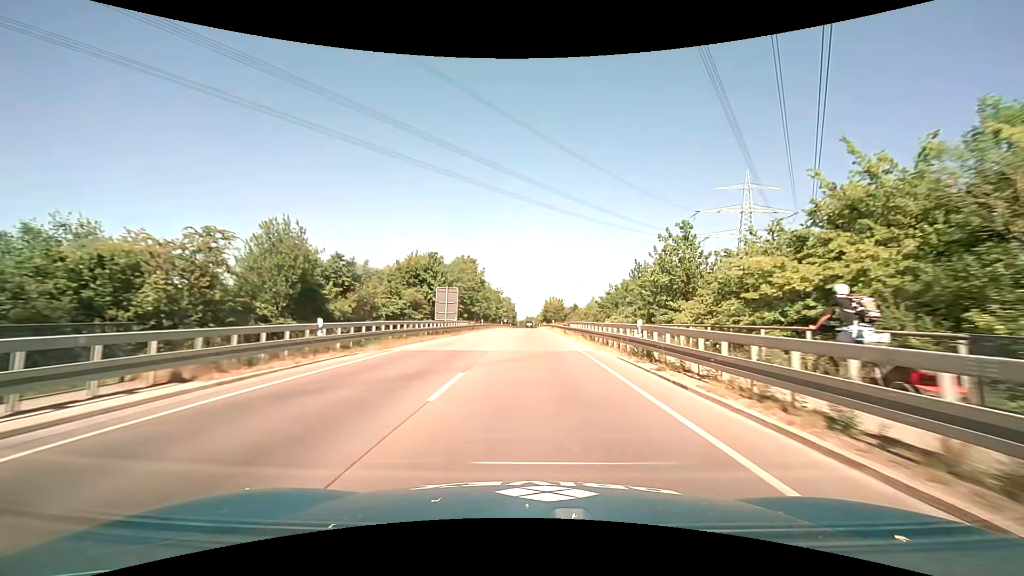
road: primary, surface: asphalt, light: Day
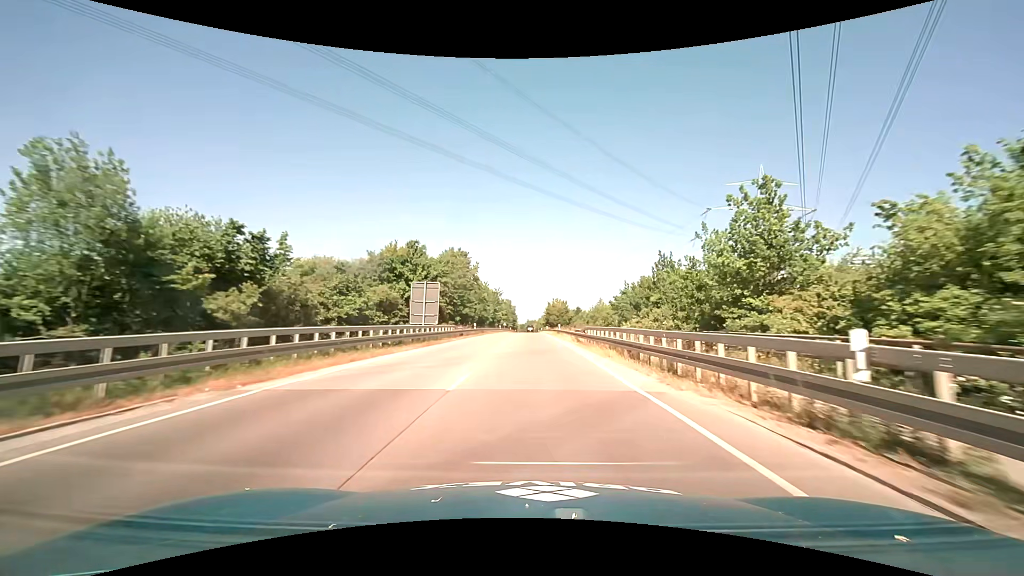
(0.0, +10.8) m; 0°
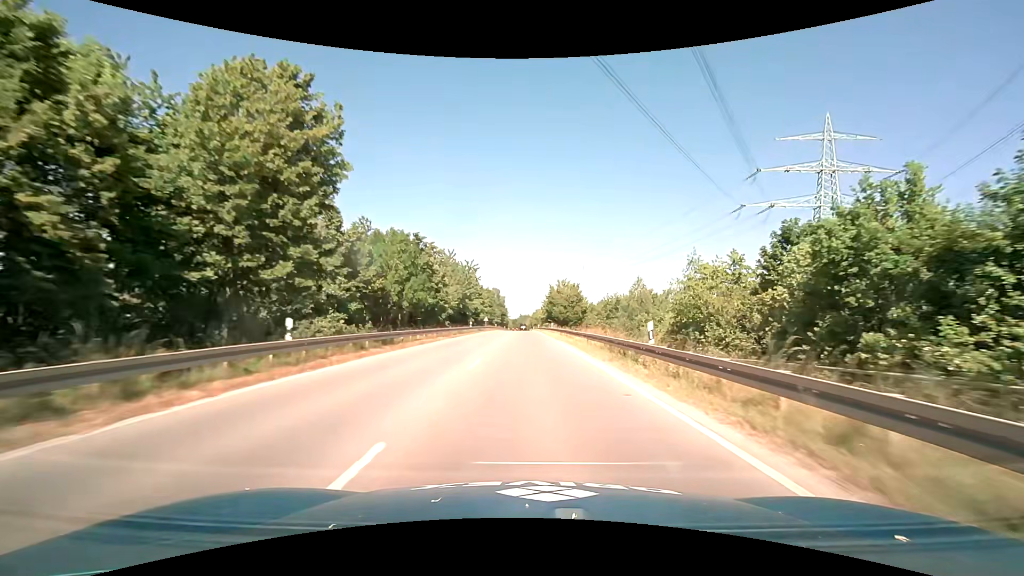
(+0.3, +43.6) m; +1°
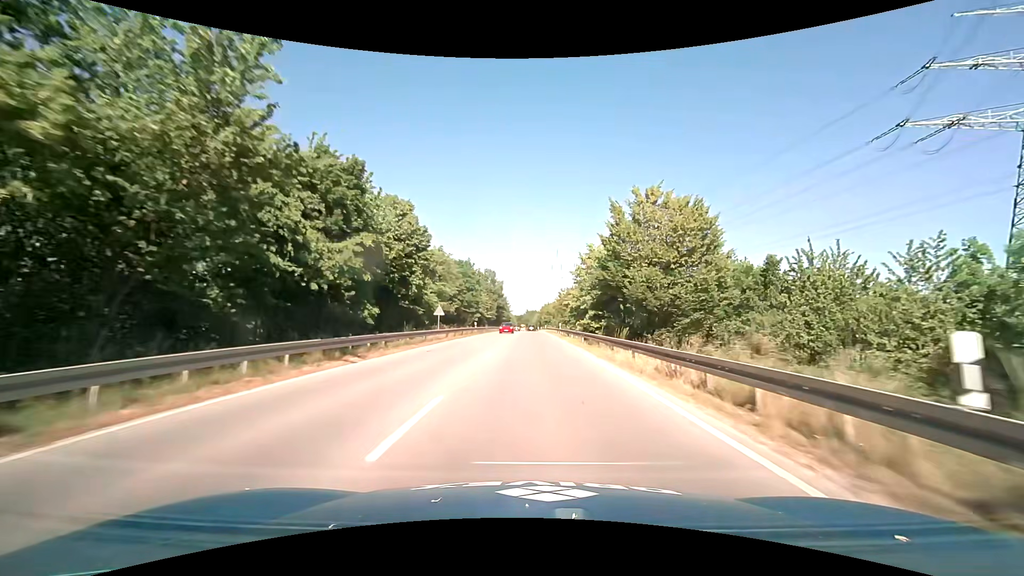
(-0.2, +55.8) m; -1°
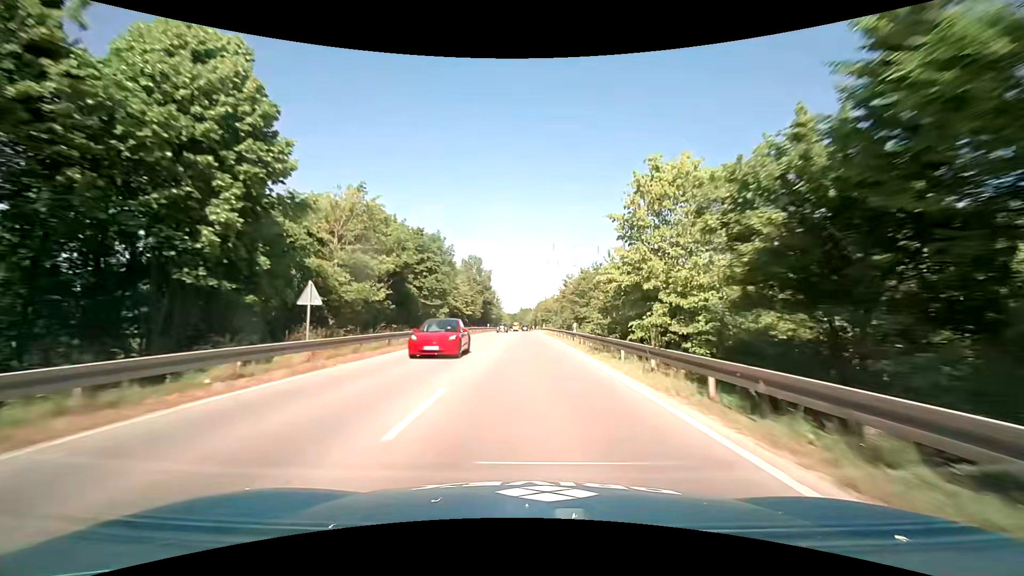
(+0.1, +22.9) m; +1°
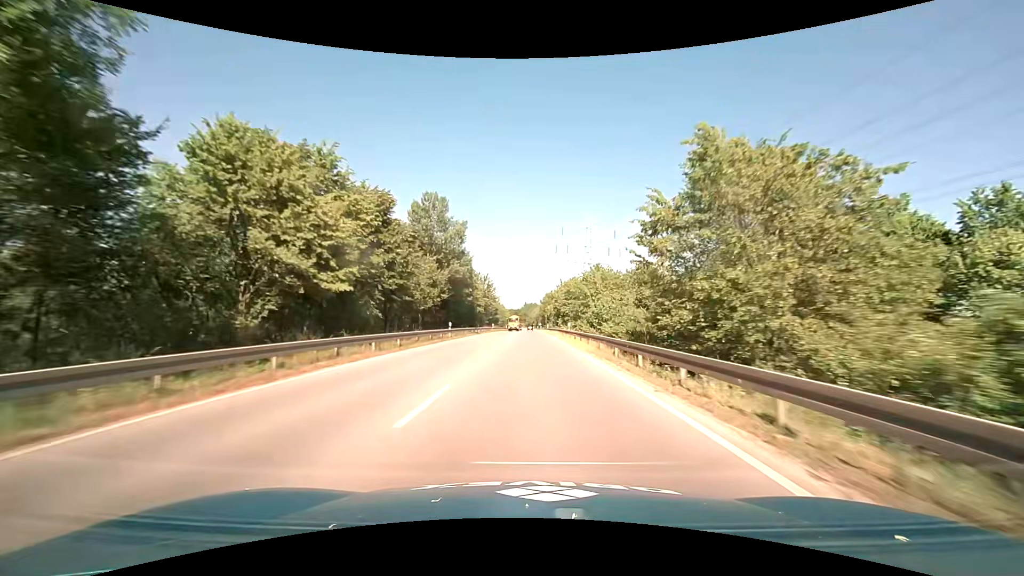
(-0.2, +46.7) m; -1°
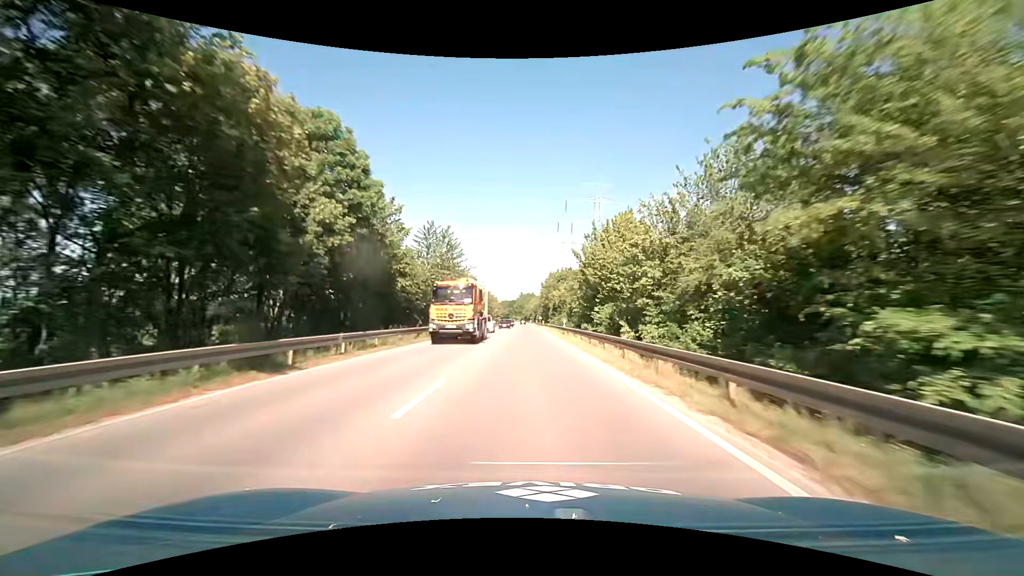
(+0.4, +46.8) m; +1°
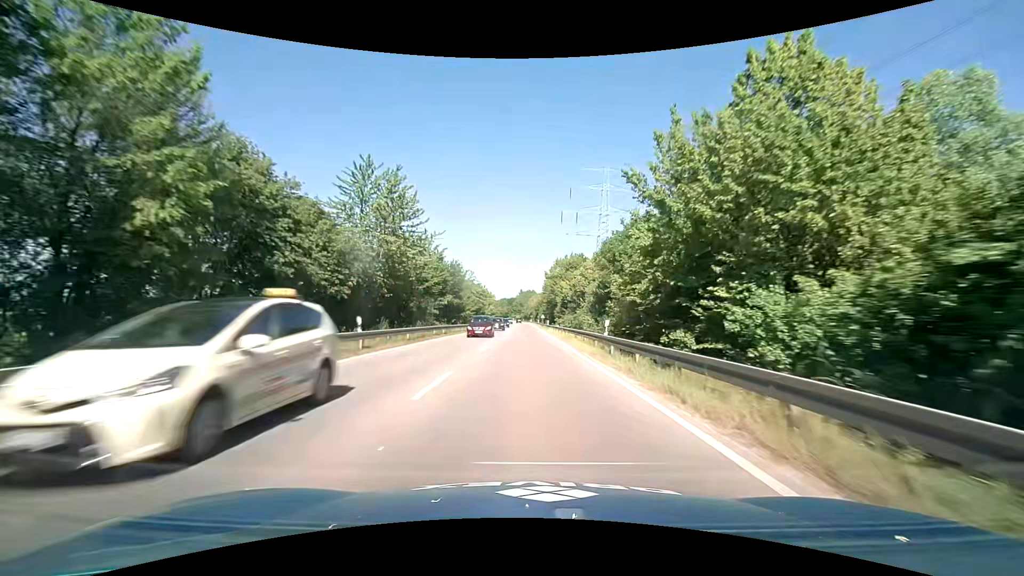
(+0.1, +21.8) m; 0°
(0, +10) (0, +20) (0, +30) (0, +40) (0, +50) (0, +60) (-1, +70) (-1, +80) (-1, +90) (-1, +100) m
